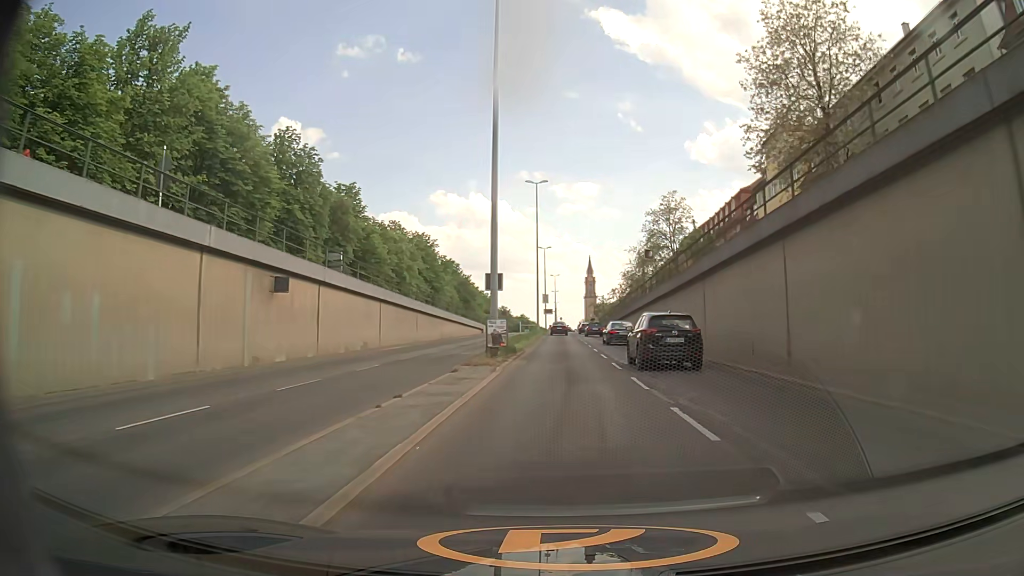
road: primary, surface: asphalt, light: Day
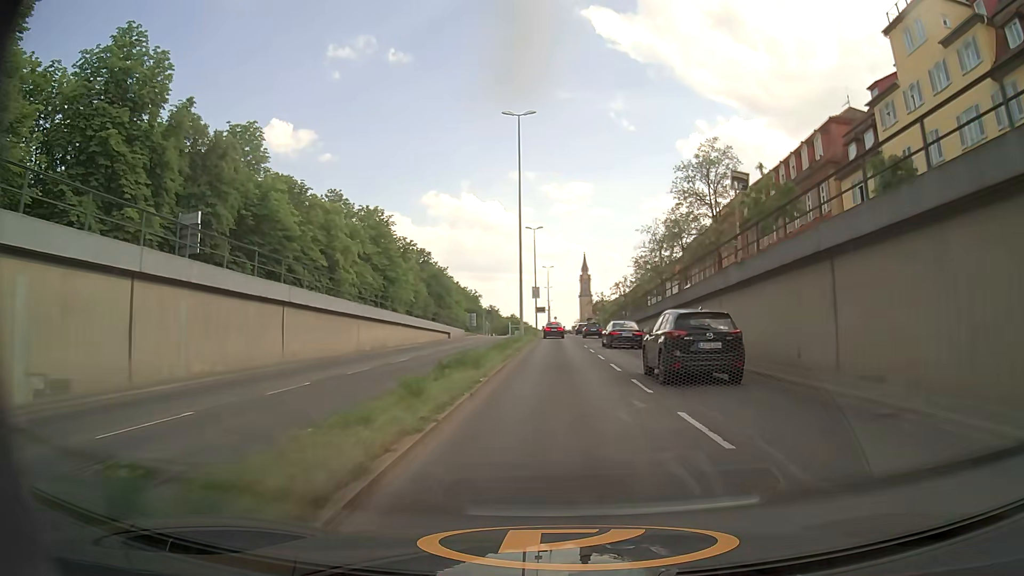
(+0.2, +24.5) m; 0°
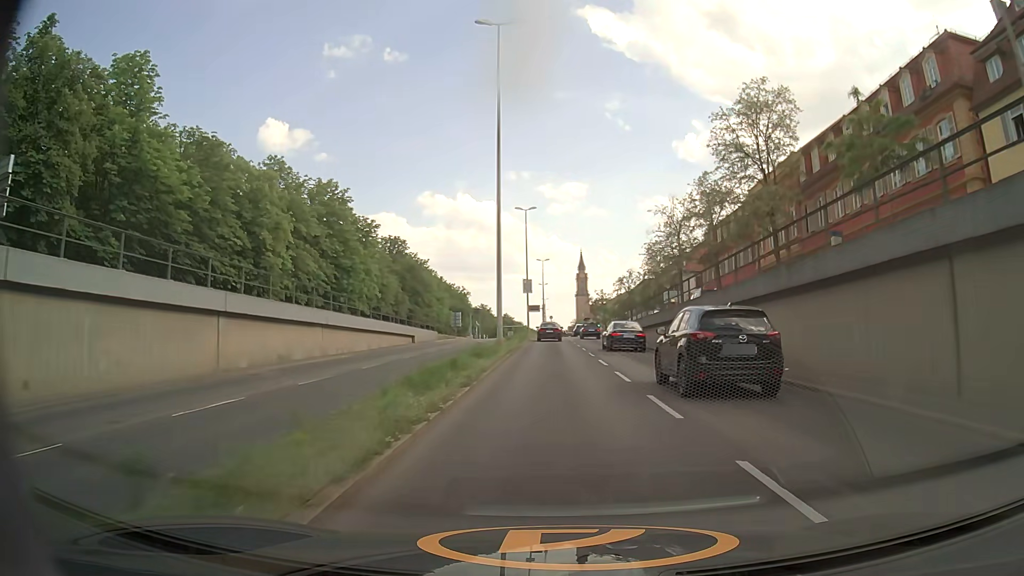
(+0.2, +15.6) m; +1°
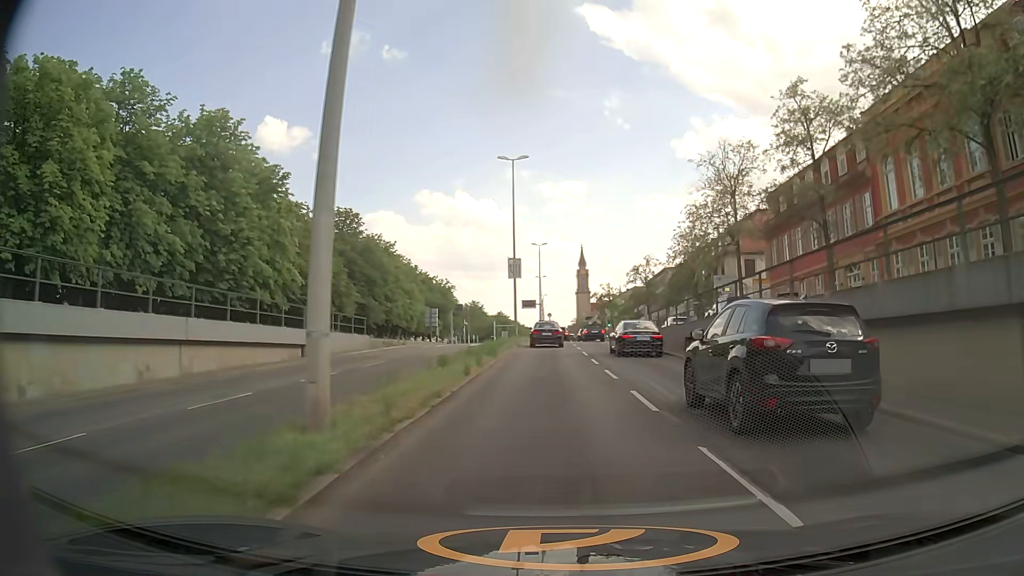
(0.0, +23.1) m; 0°
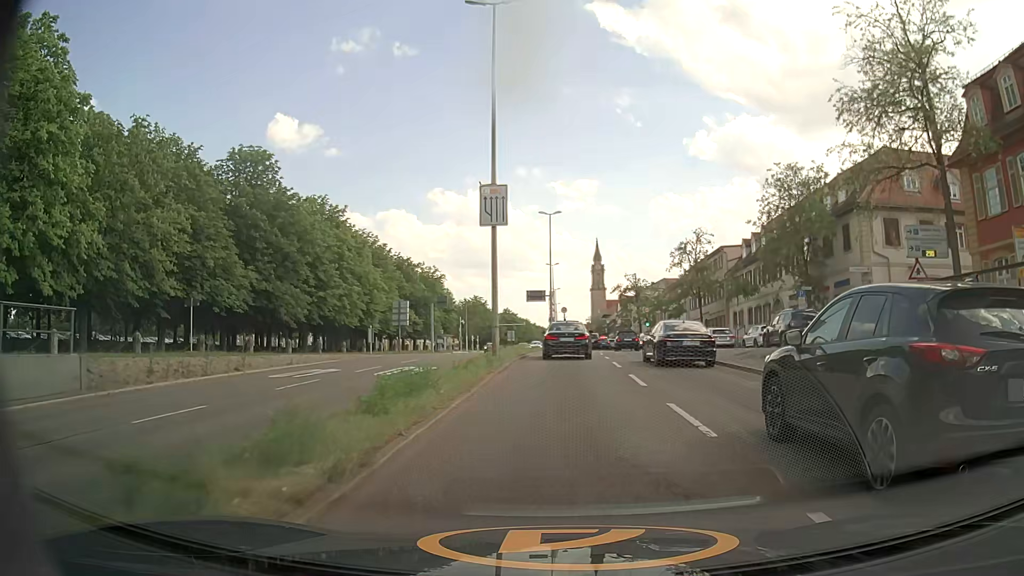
(-0.2, +26.5) m; -1°
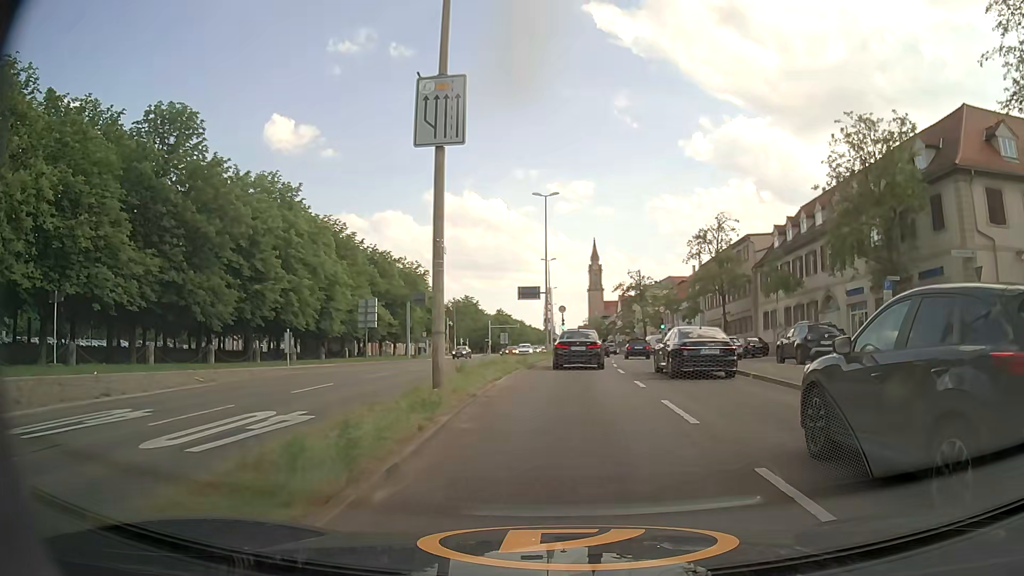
(0.0, +11.2) m; 0°
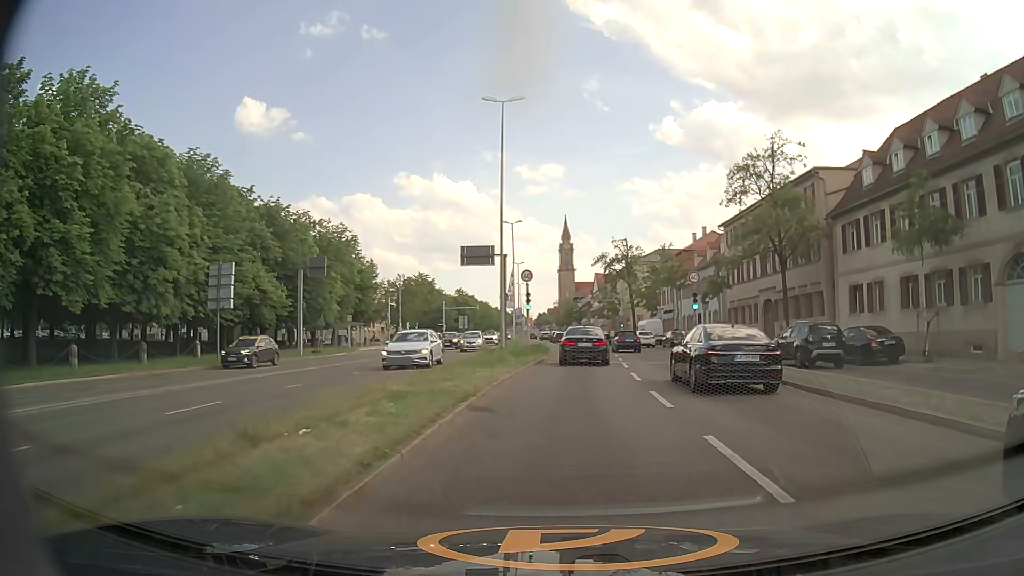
(+0.4, +22.7) m; +2°
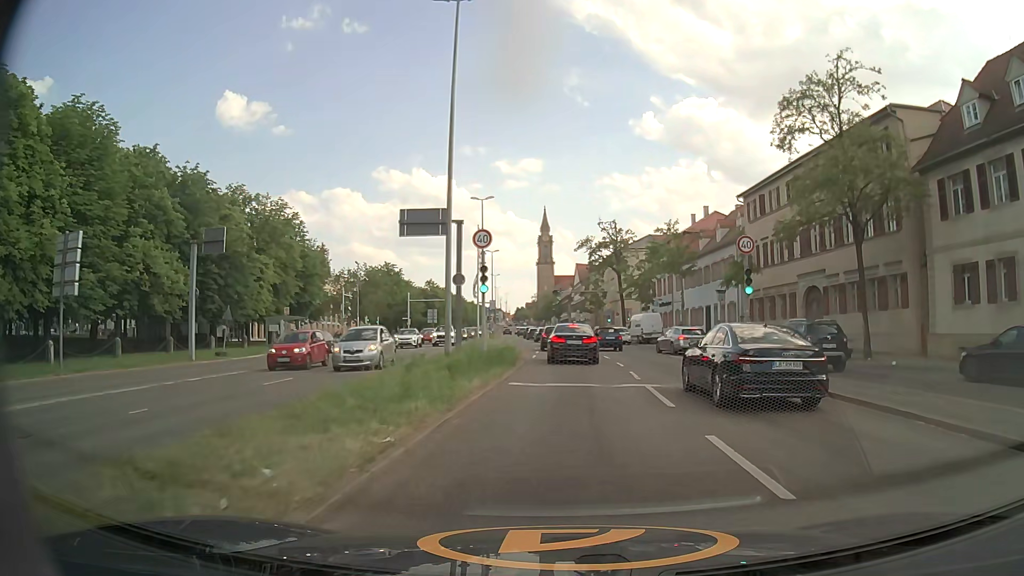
(+0.2, +12.4) m; +2°
(0, +10) (0, +20) (0, +30) (0, +40) (0, +50) (-1, +60) (-2, +70) (-2, +80) (-3, +90) (-4, +100) m
